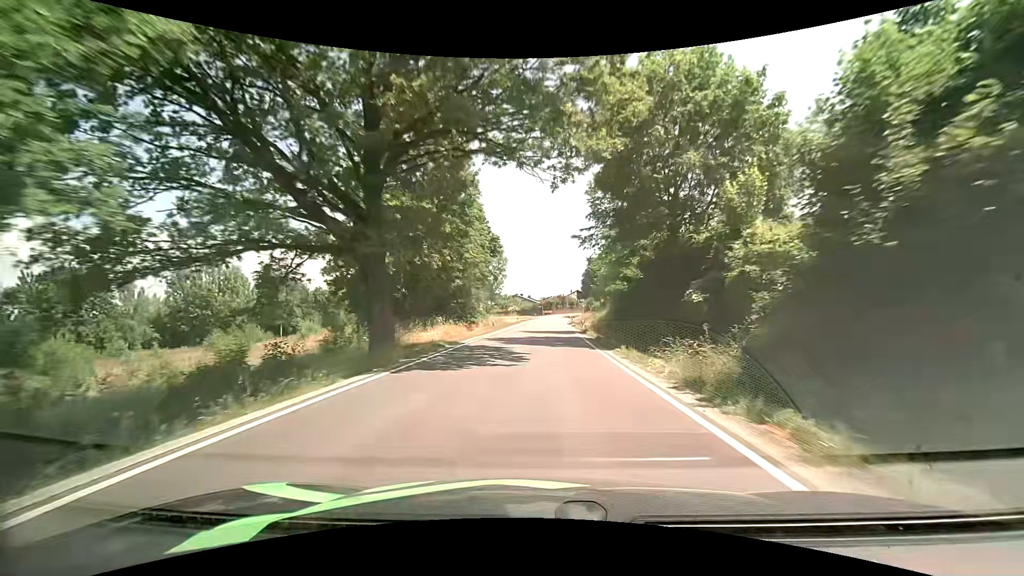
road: secondary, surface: asphalt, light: Day
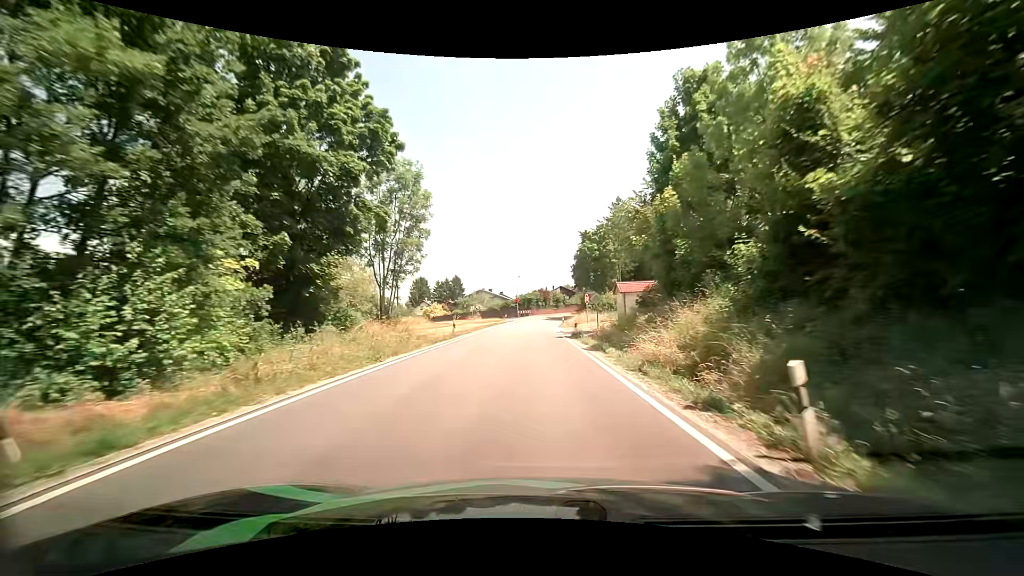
(+0.8, +37.3) m; +2°
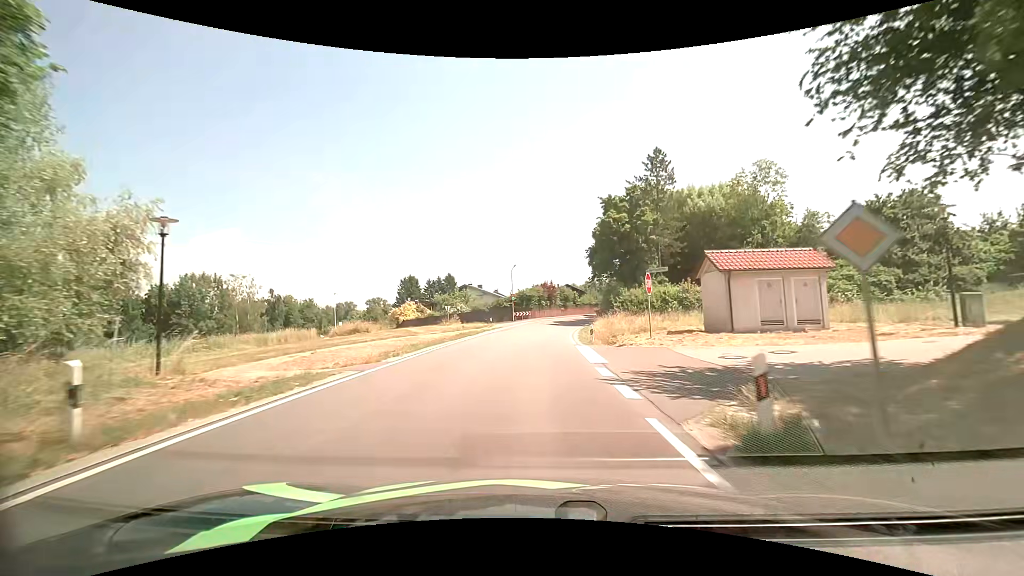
(+0.1, +24.7) m; 0°
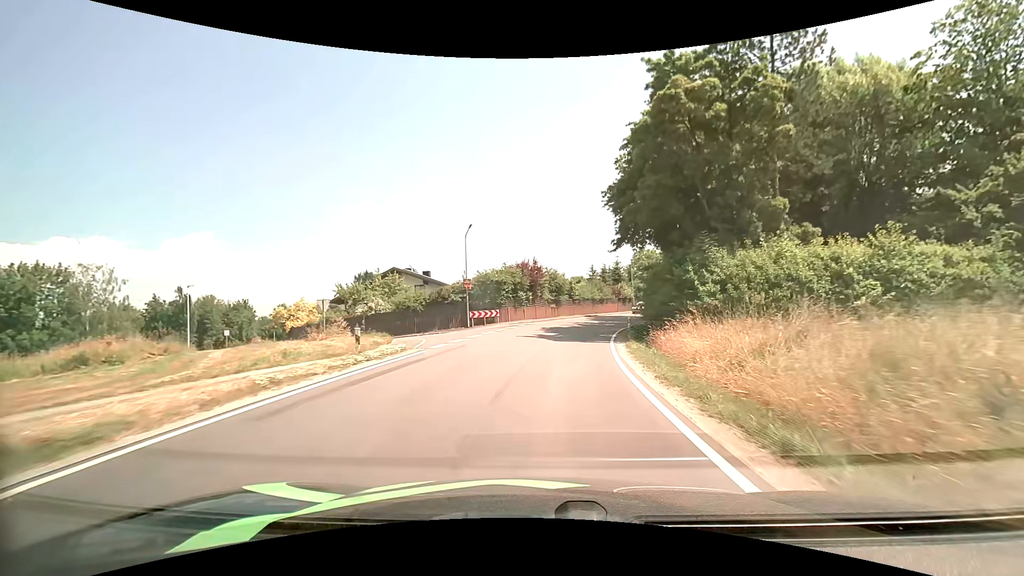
(+0.2, +30.6) m; +2°
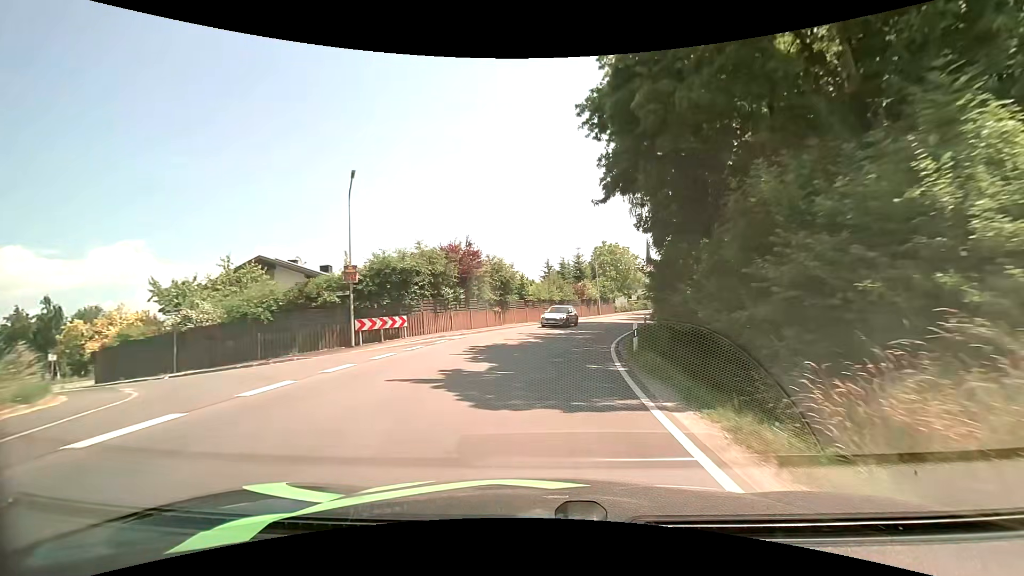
(+0.7, +15.1) m; +6°
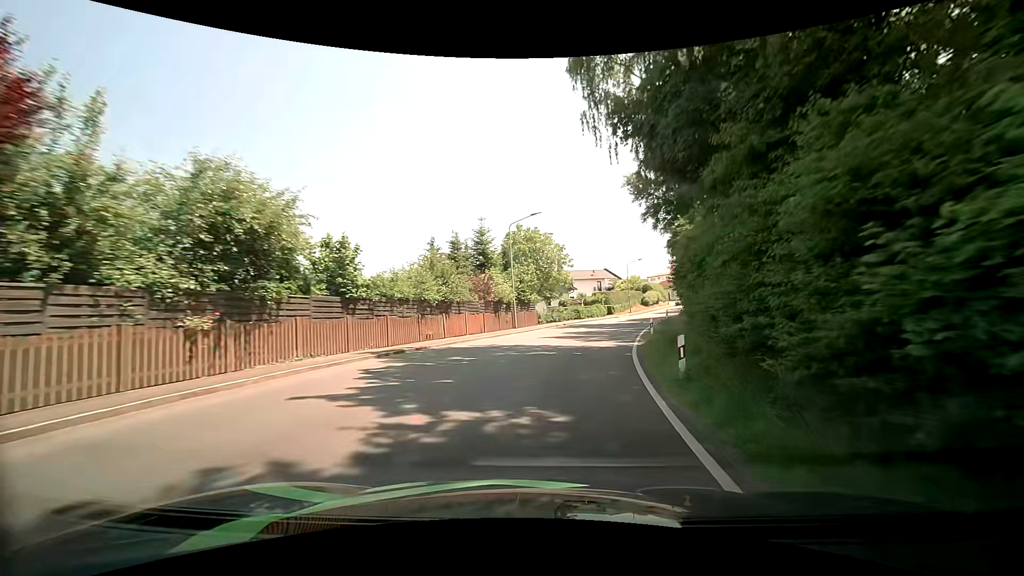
(+1.9, +23.3) m; +12°
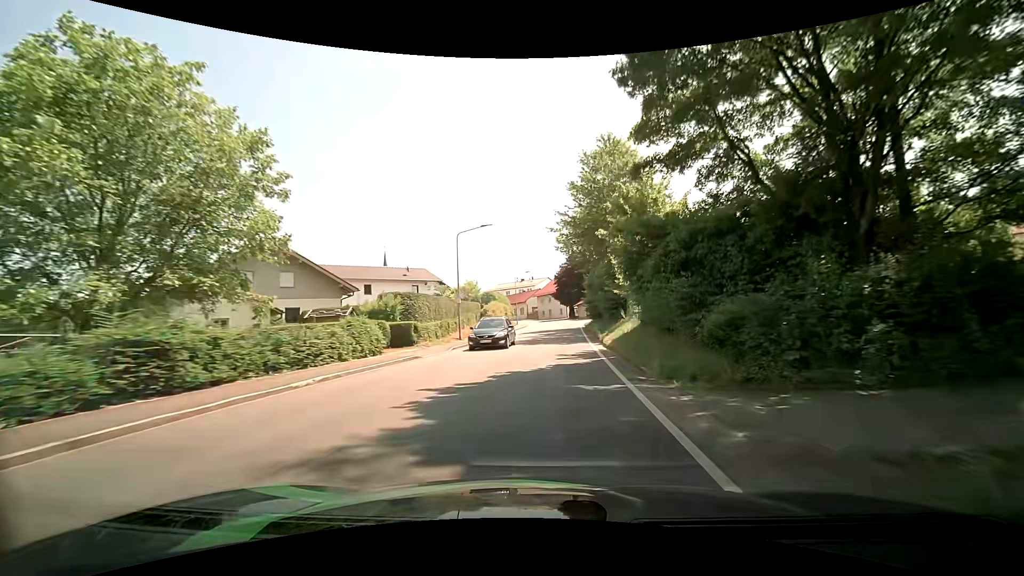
(+5.6, +39.6) m; +17°
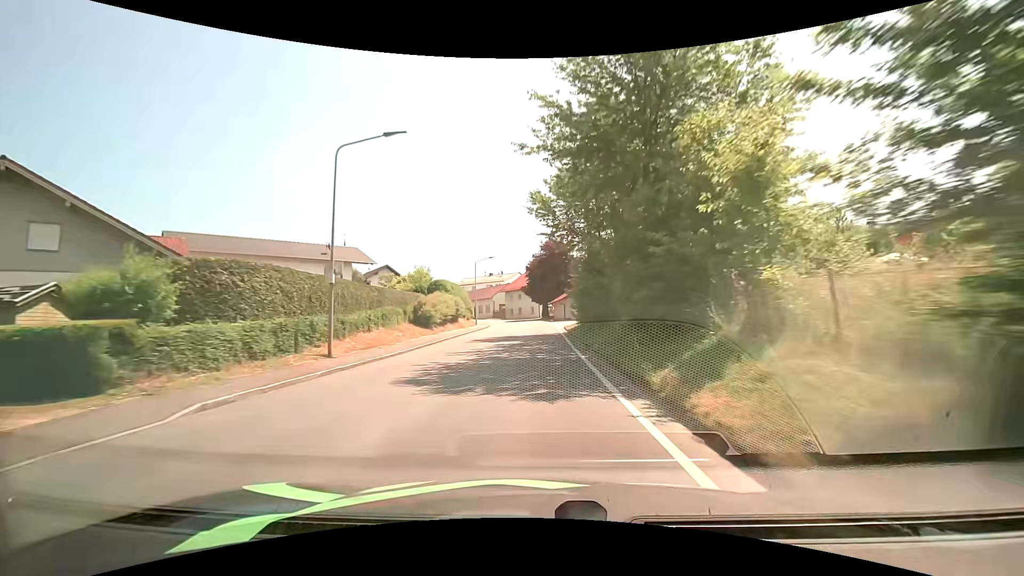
(+0.5, +16.3) m; +4°
(0, +10) (0, +20) (0, +30) (0, +40) (-1, +50) (-1, +60) (-2, +70) (-5, +80) (-8, +89) (-12, +98) m
